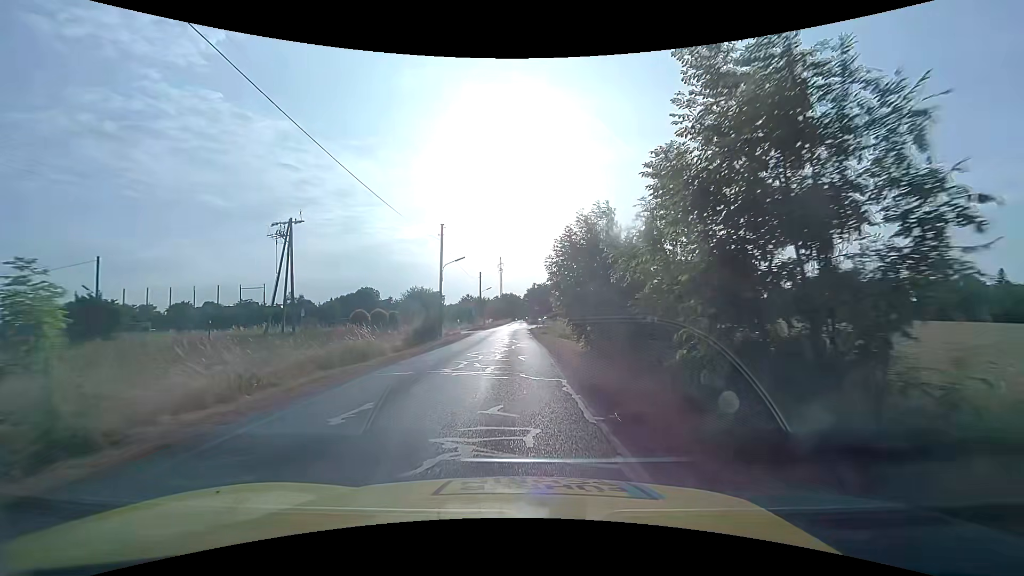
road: unclassified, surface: asphalt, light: Day
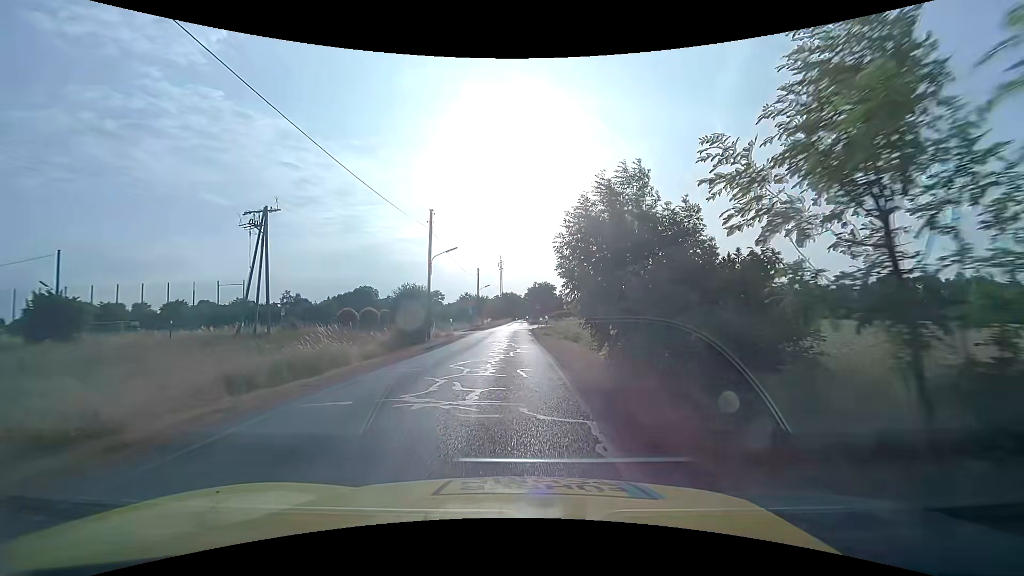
(+0.1, +4.3) m; +1°
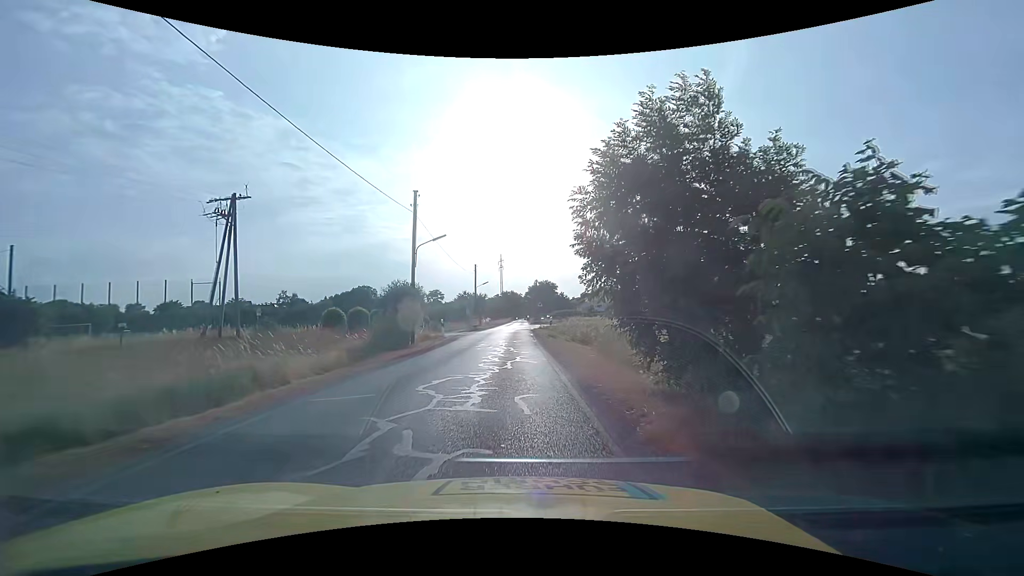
(0.0, +4.2) m; +1°
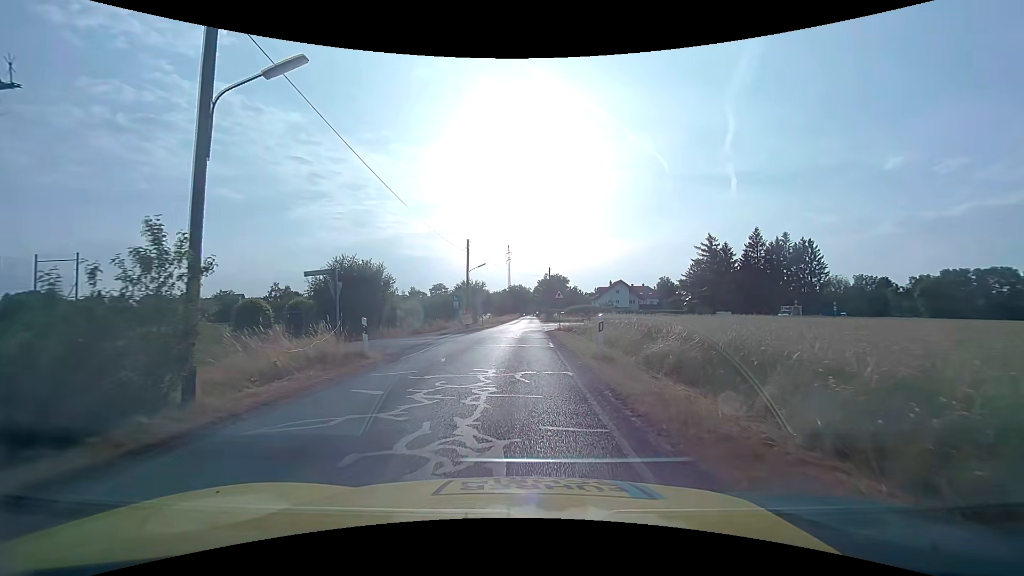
(-0.4, +16.6) m; -2°
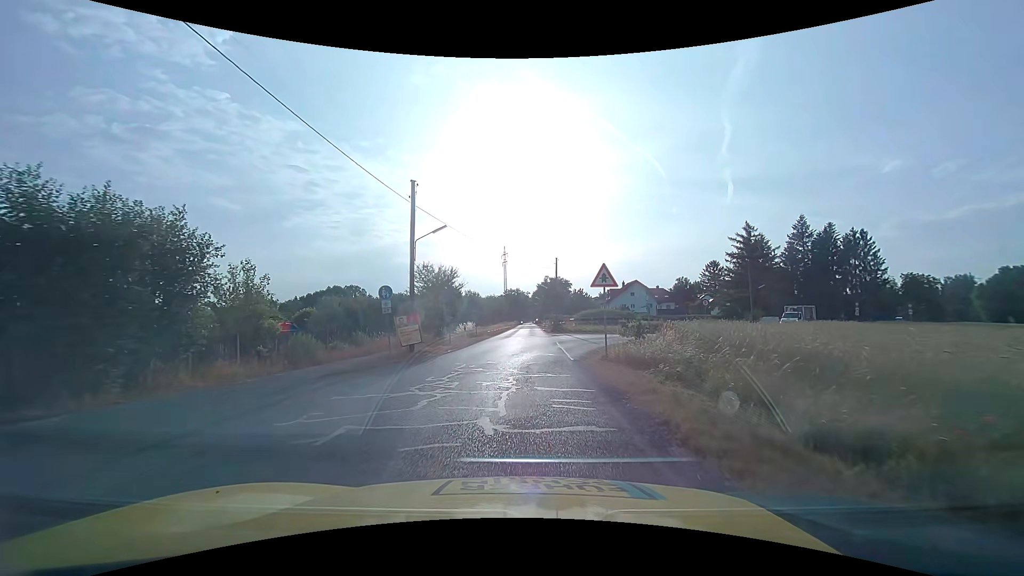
(+0.1, +20.5) m; +1°
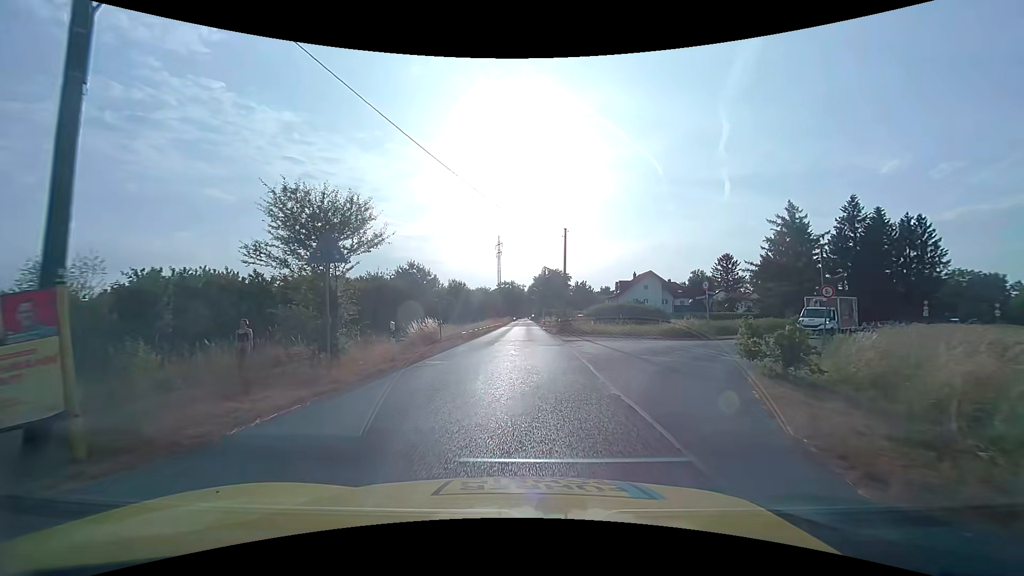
(0.0, +16.4) m; +1°
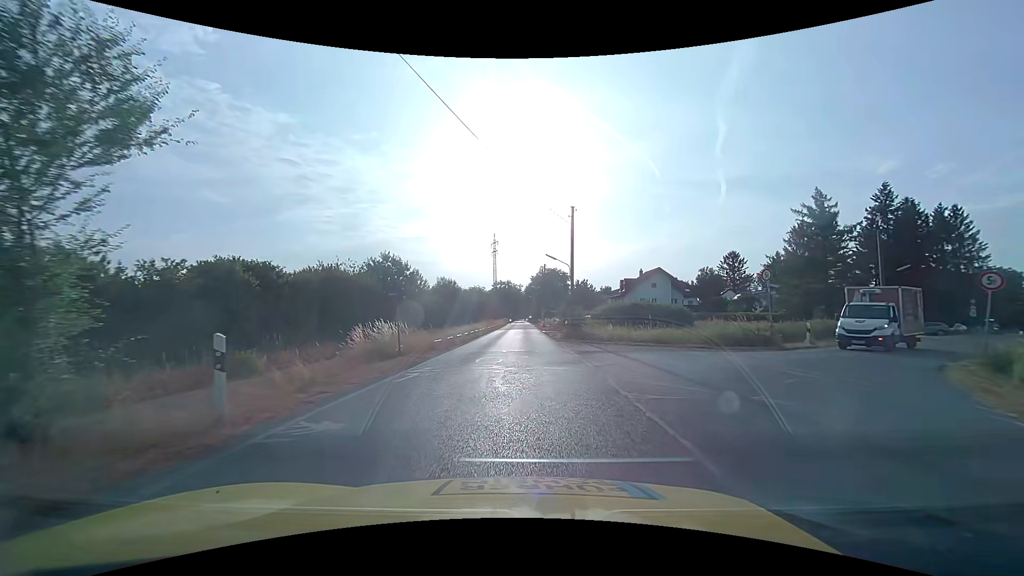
(0.0, +8.3) m; 0°
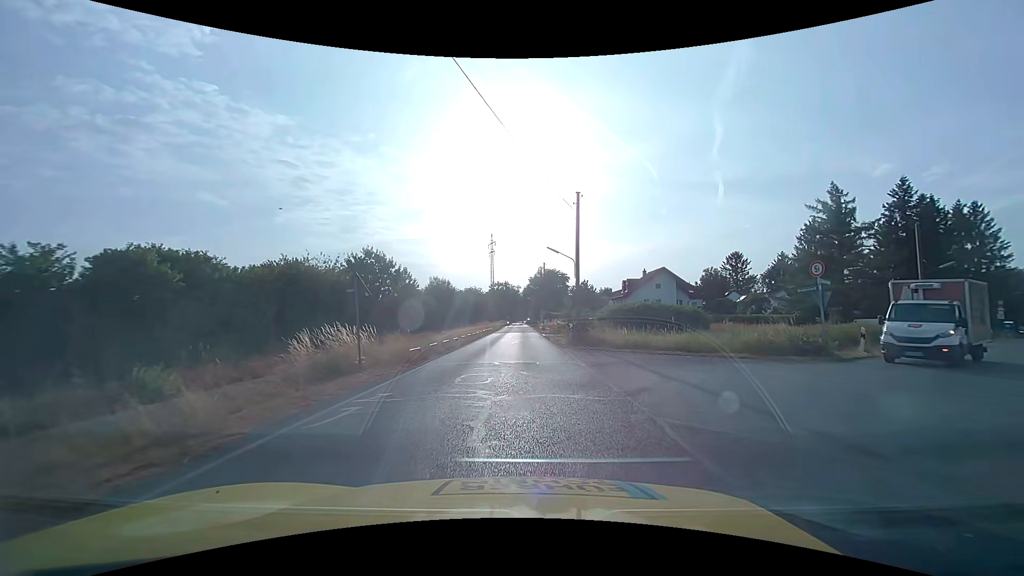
(0.0, +4.2) m; 0°
